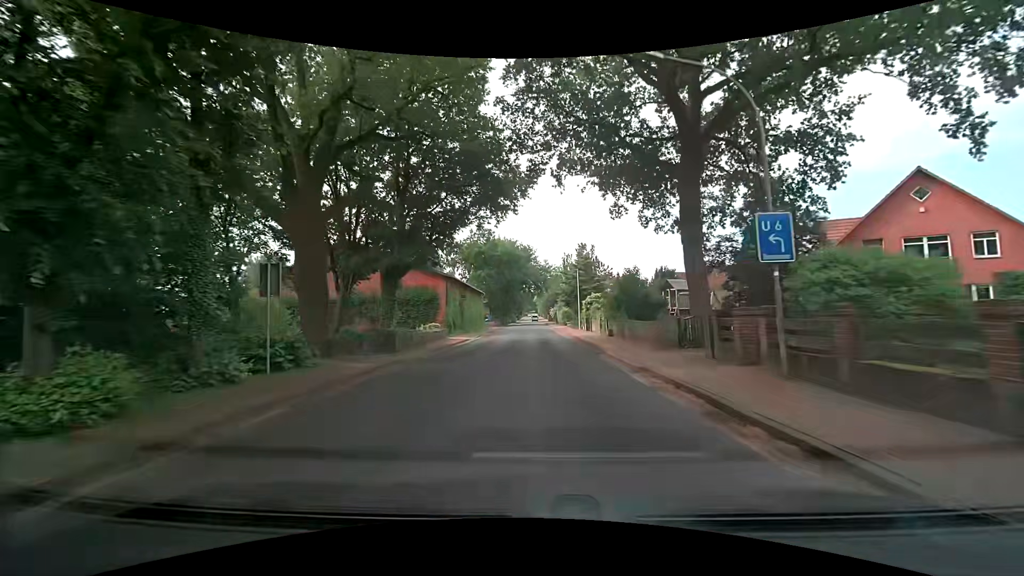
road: tertiary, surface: asphalt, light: Day
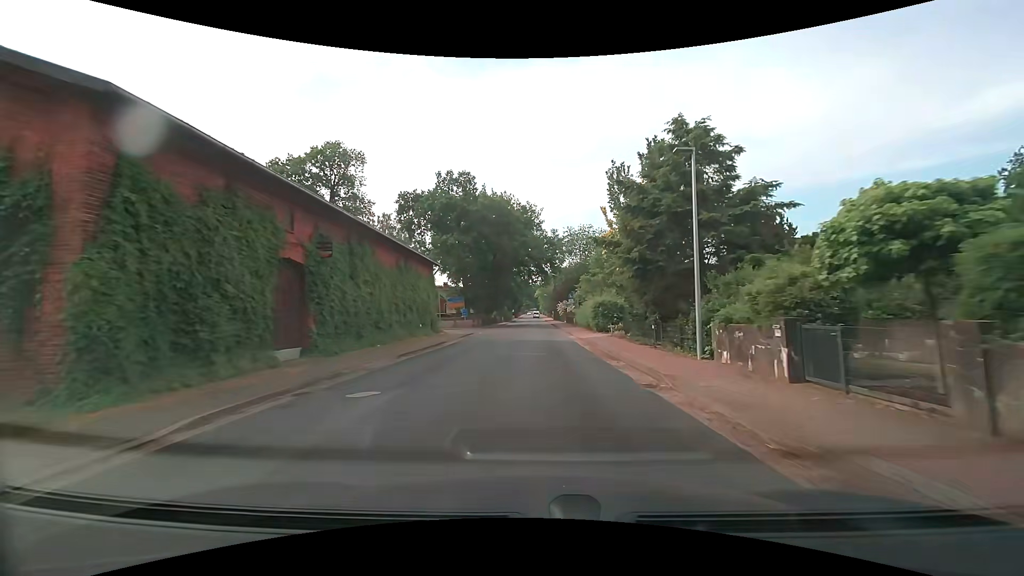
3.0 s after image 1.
(+0.2, +36.6) m; 0°
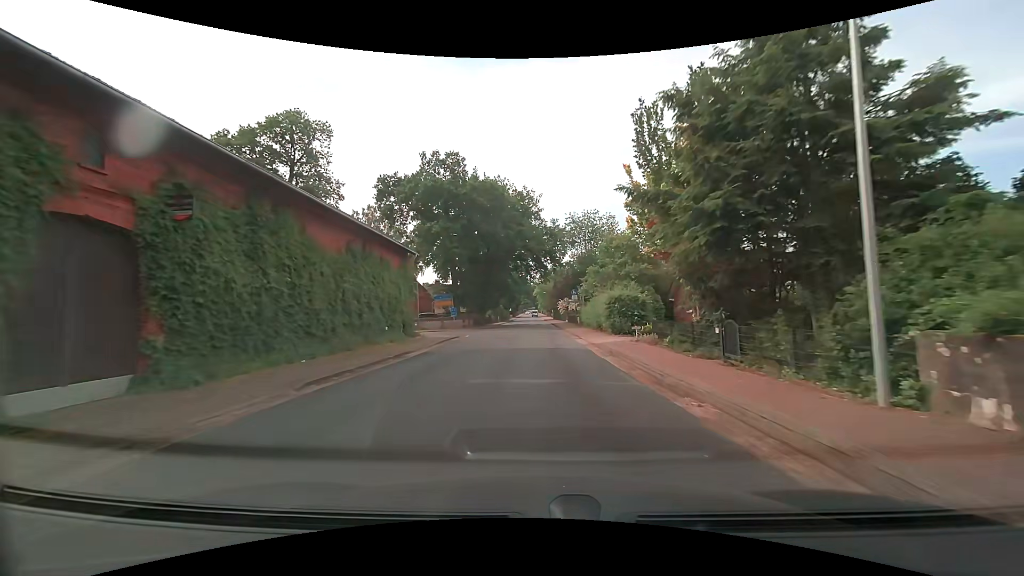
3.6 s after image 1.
(+0.1, +7.4) m; +1°
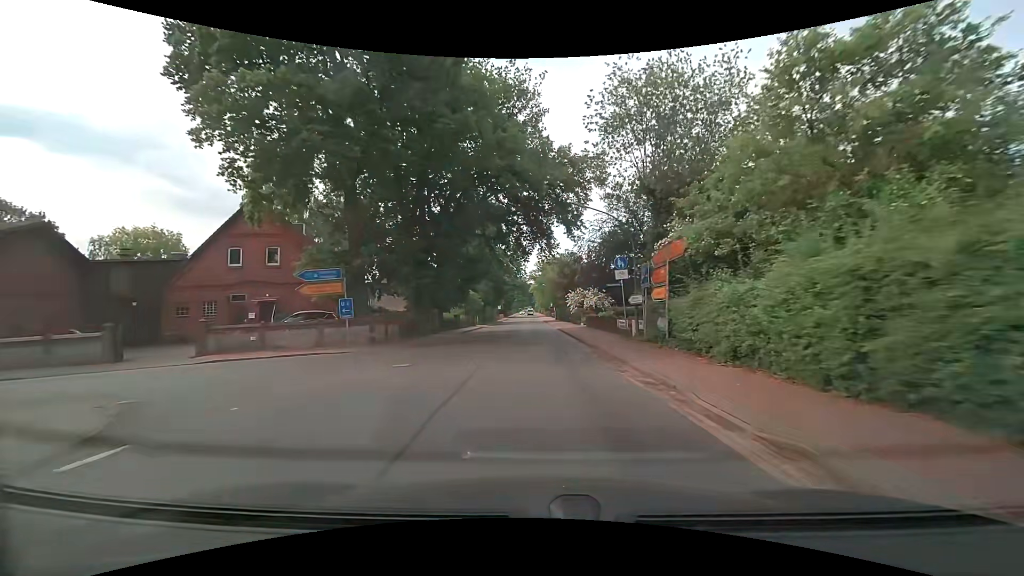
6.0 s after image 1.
(-0.1, +30.0) m; 0°
(0, +10) (0, +20) (0, +30) (0, +40) (0, +50) (0, +60) (0, +70) (0, +80) (0, +90) (0, +100) m
